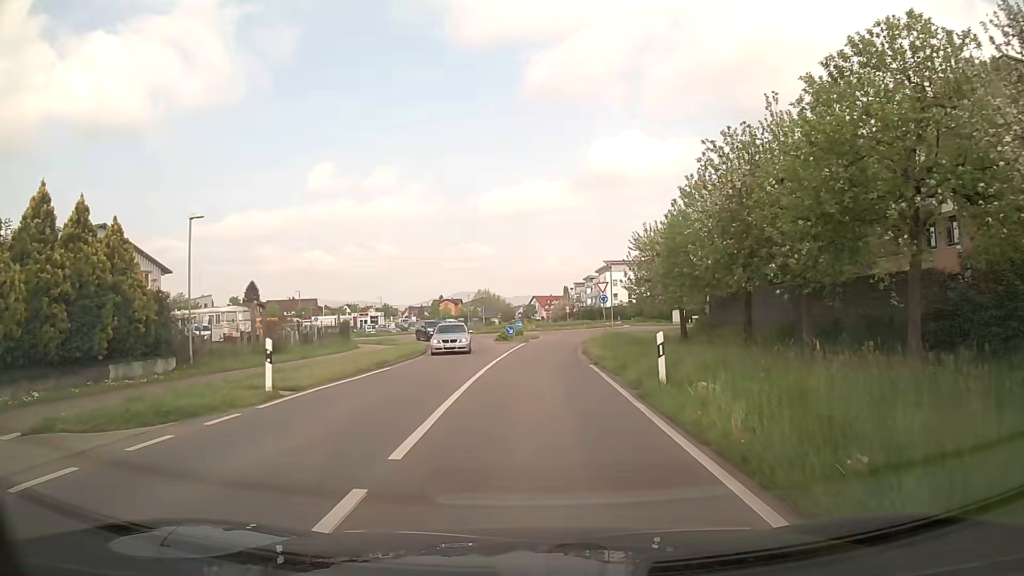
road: secondary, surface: asphalt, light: Day
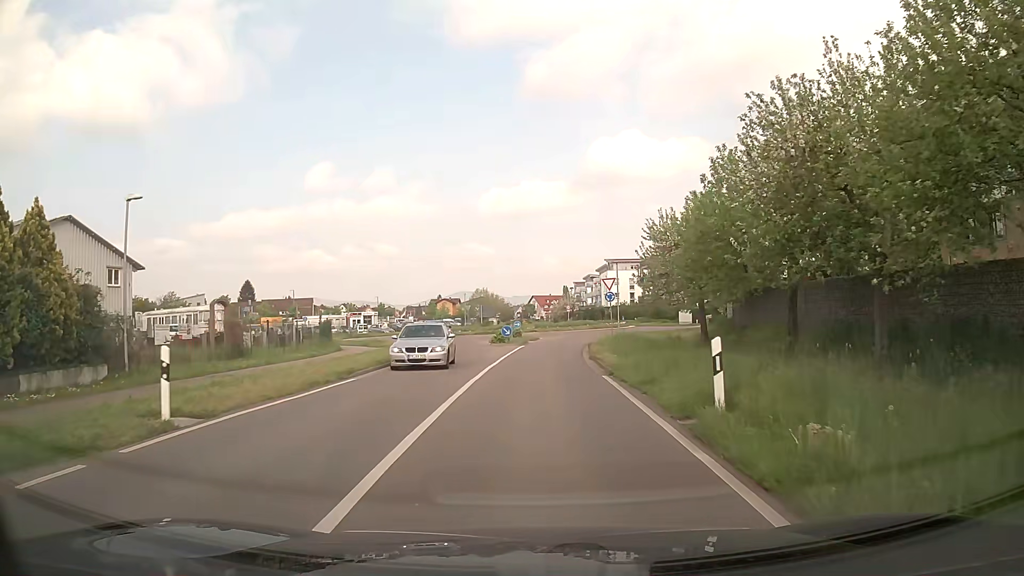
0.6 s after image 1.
(0.0, +4.0) m; +1°
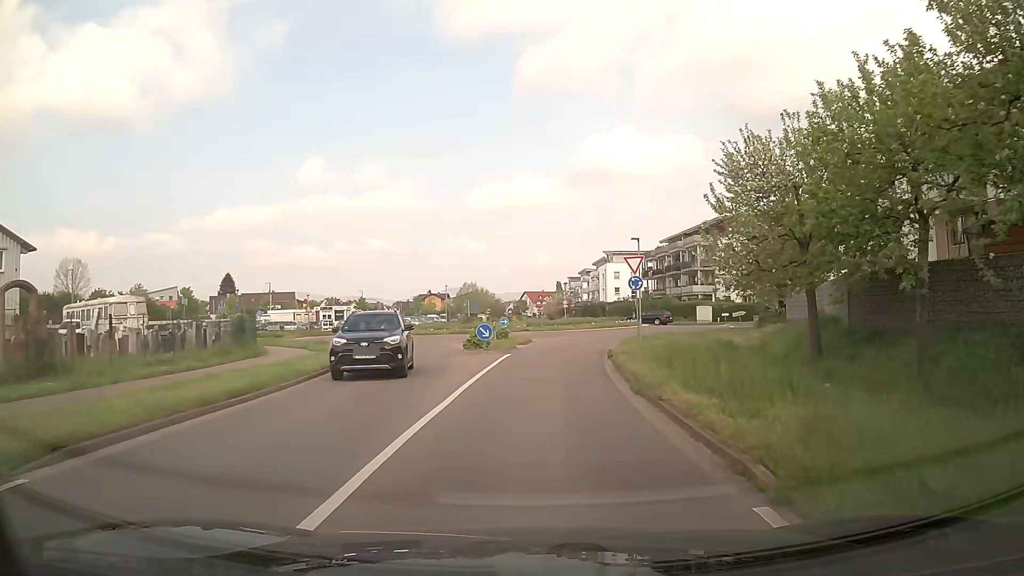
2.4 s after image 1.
(0.0, +11.9) m; -1°
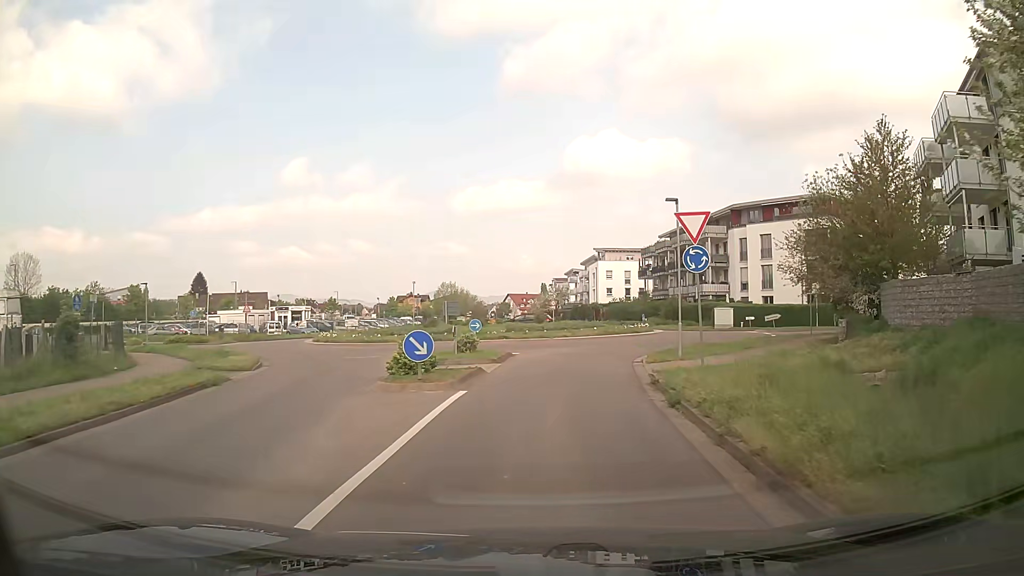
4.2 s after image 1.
(+0.3, +11.9) m; +2°
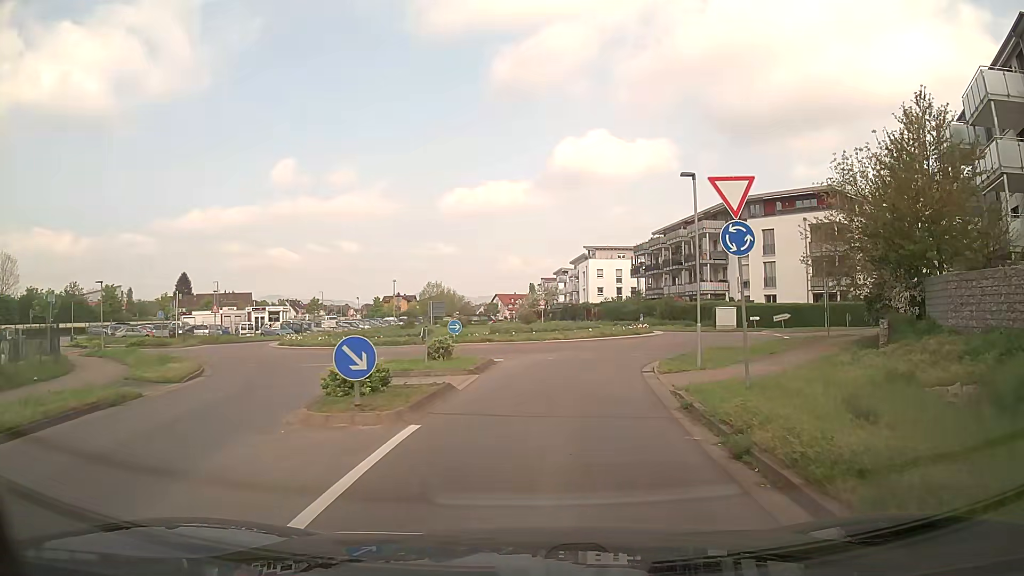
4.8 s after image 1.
(0.0, +3.9) m; +1°
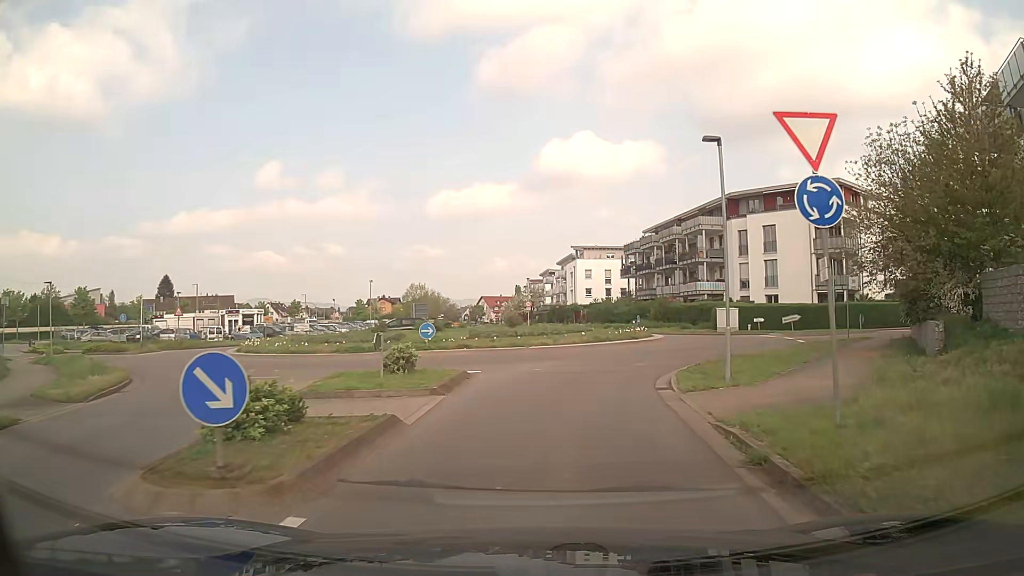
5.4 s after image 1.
(0.0, +3.9) m; +1°
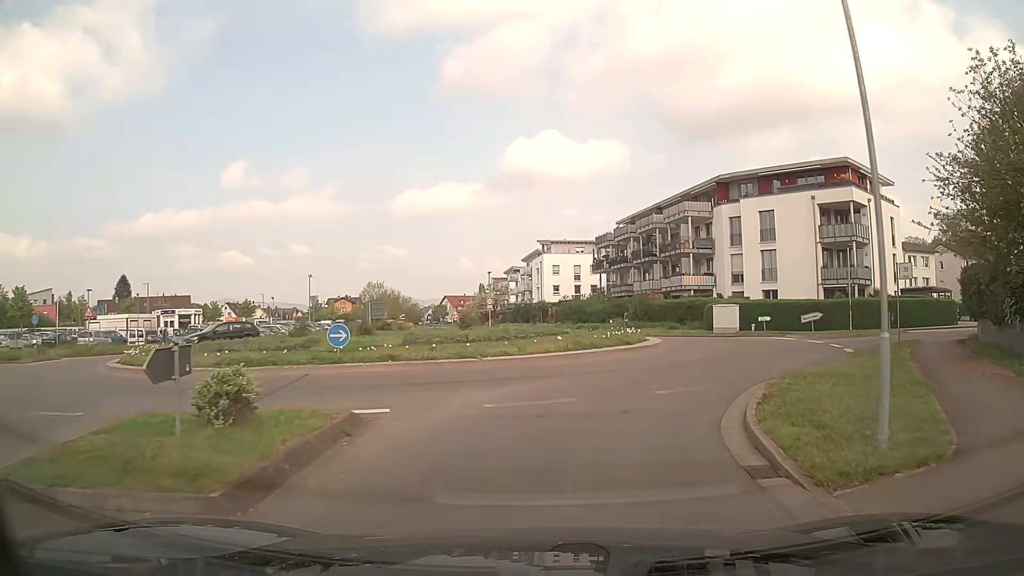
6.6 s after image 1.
(+0.1, +7.6) m; +2°
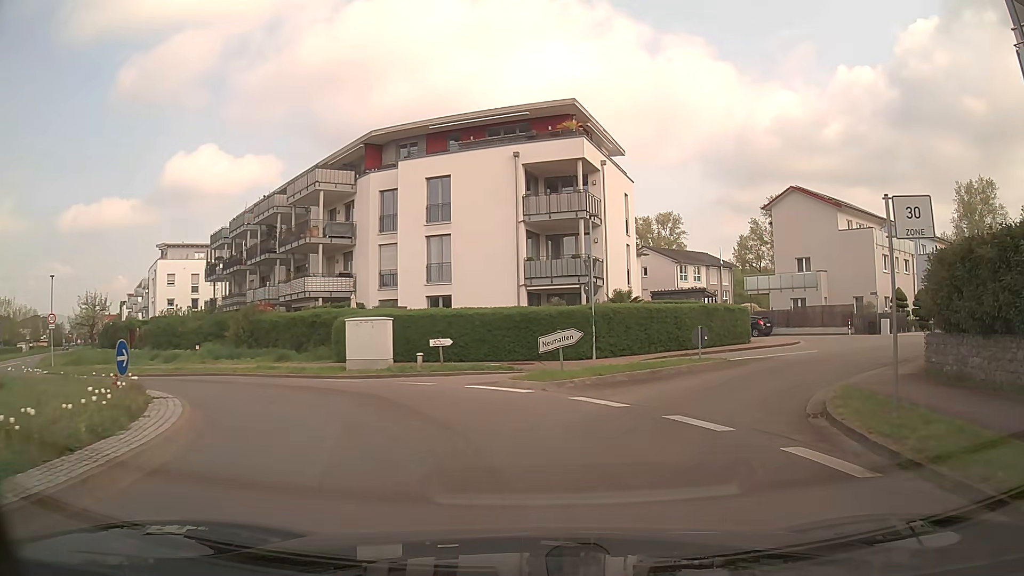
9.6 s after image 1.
(+4.3, +16.9) m; +31°
(-1, +10) (-7, +18) (-16, +20) (-25, +16) (-30, +8) (-34, -1) (-42, -8) (-51, -11) (-60, -8) (-67, -1) m
